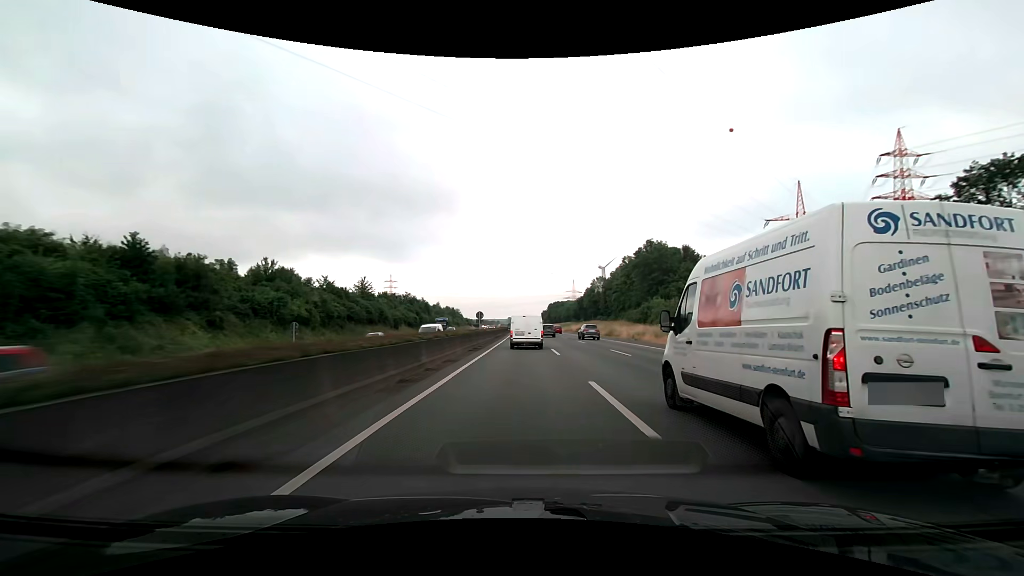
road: motorway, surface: asphalt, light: Day
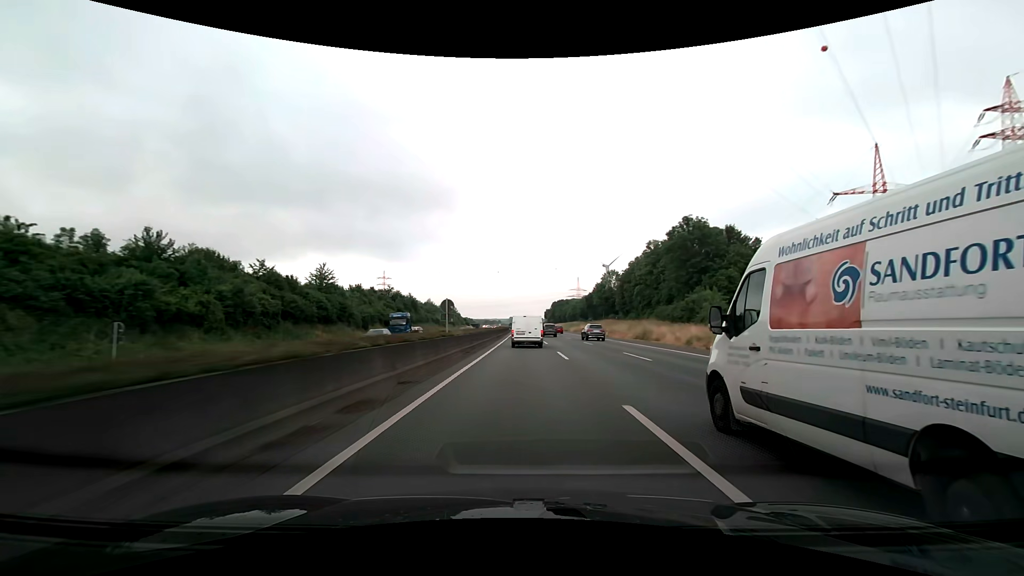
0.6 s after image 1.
(0.0, +20.4) m; 0°
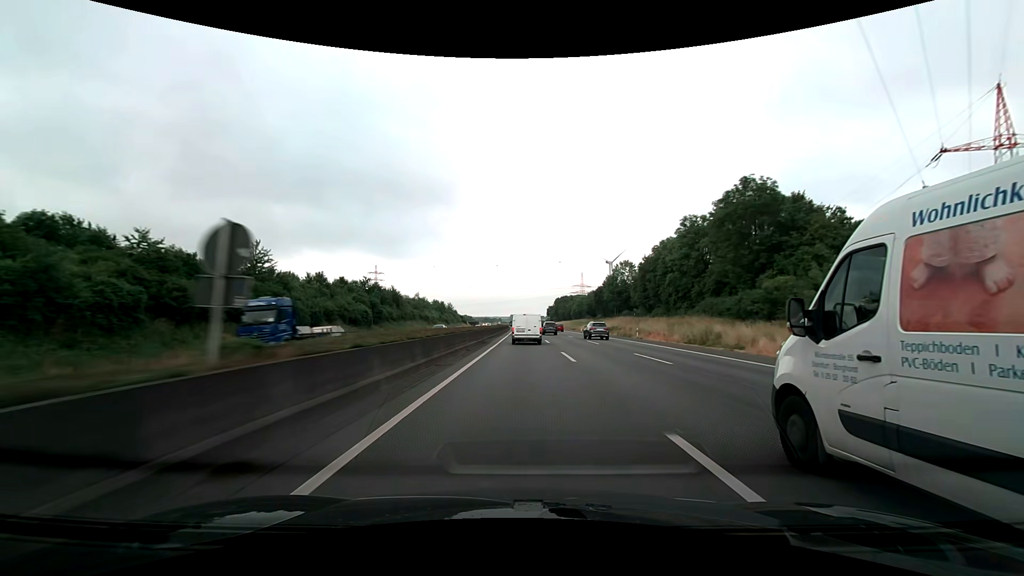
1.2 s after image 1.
(0.0, +20.3) m; 0°
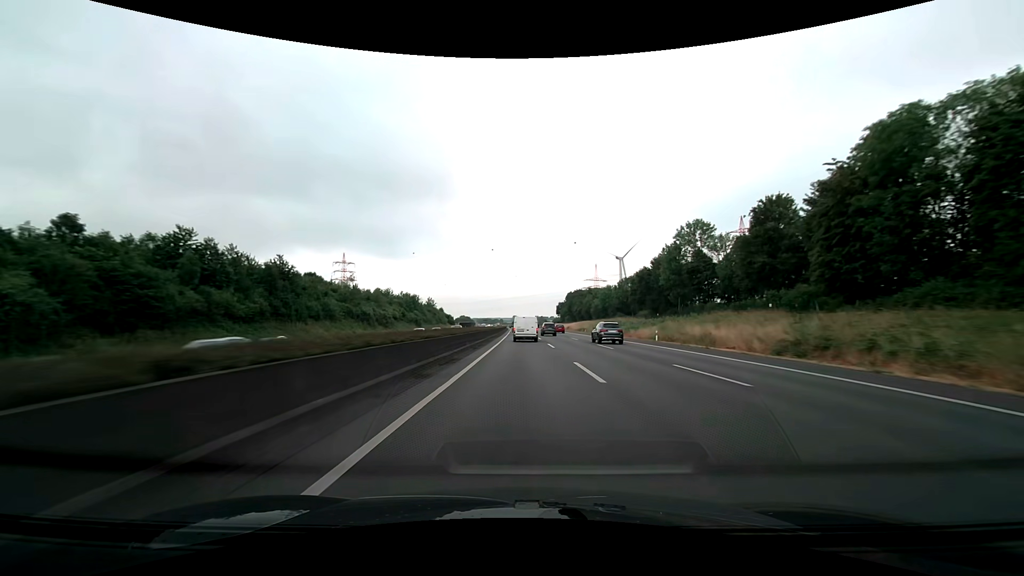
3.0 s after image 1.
(-0.2, +59.7) m; 0°
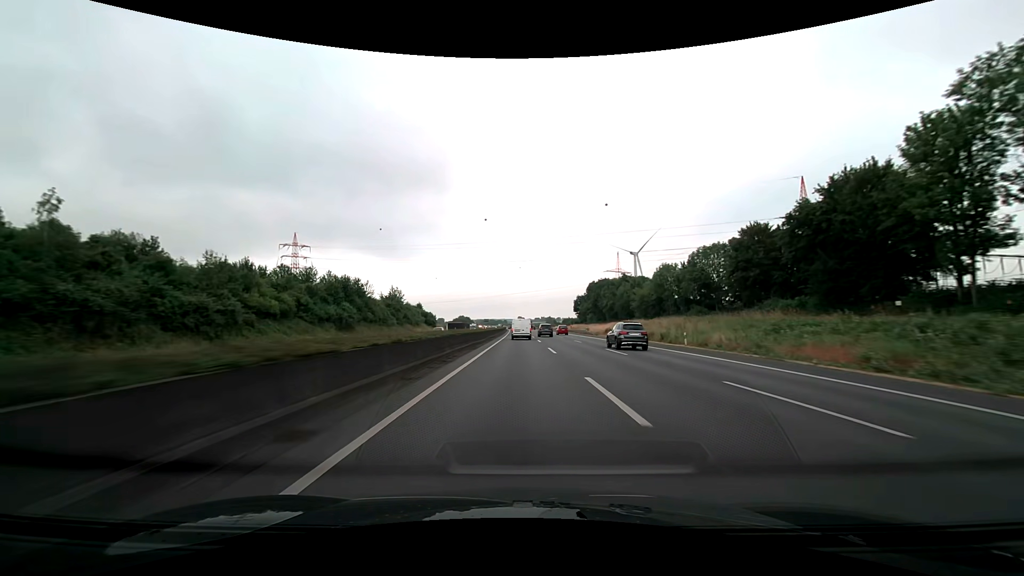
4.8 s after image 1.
(-0.3, +59.1) m; -1°
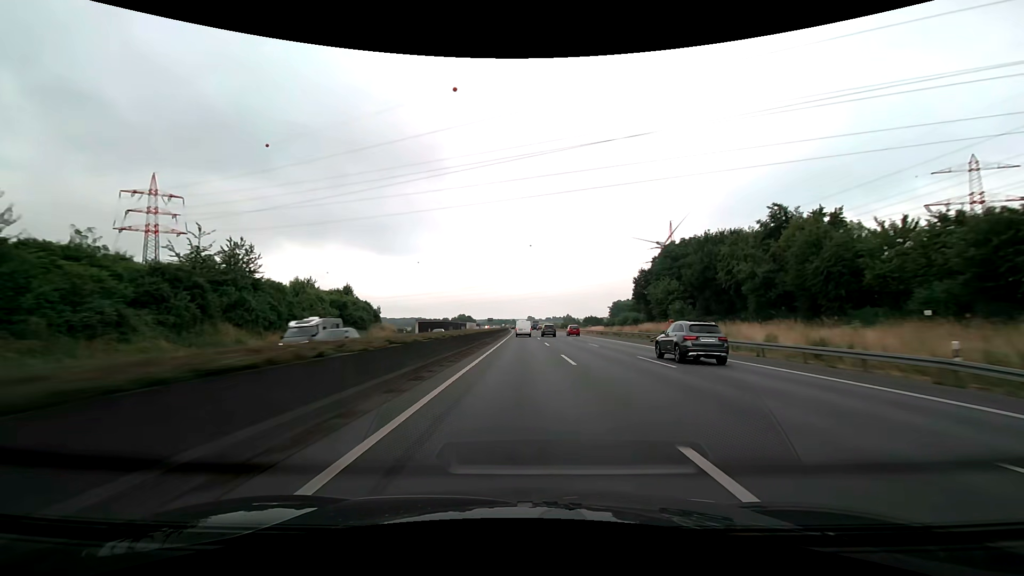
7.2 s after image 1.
(-1.0, +79.1) m; -1°
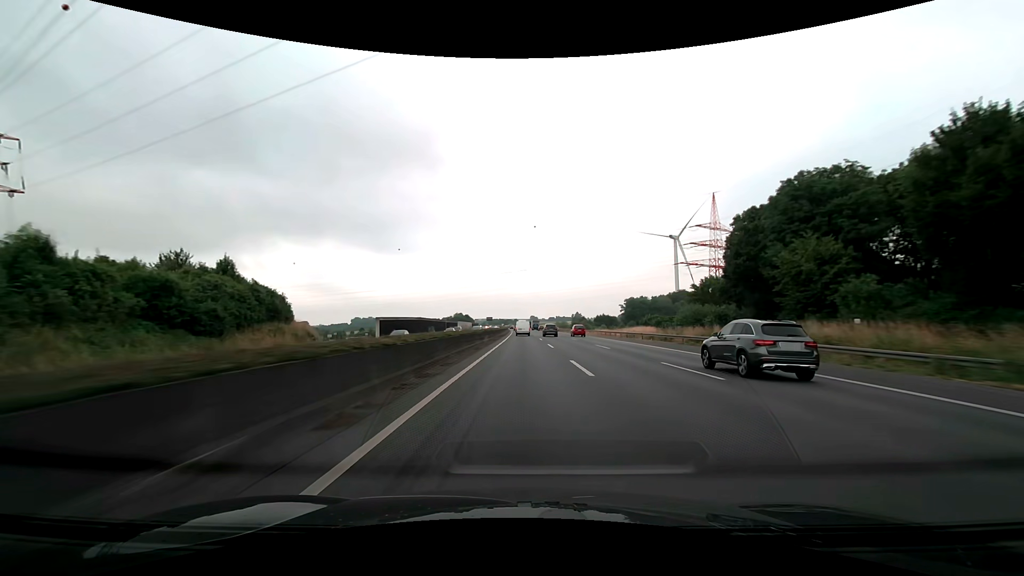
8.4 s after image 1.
(-0.1, +39.9) m; 0°
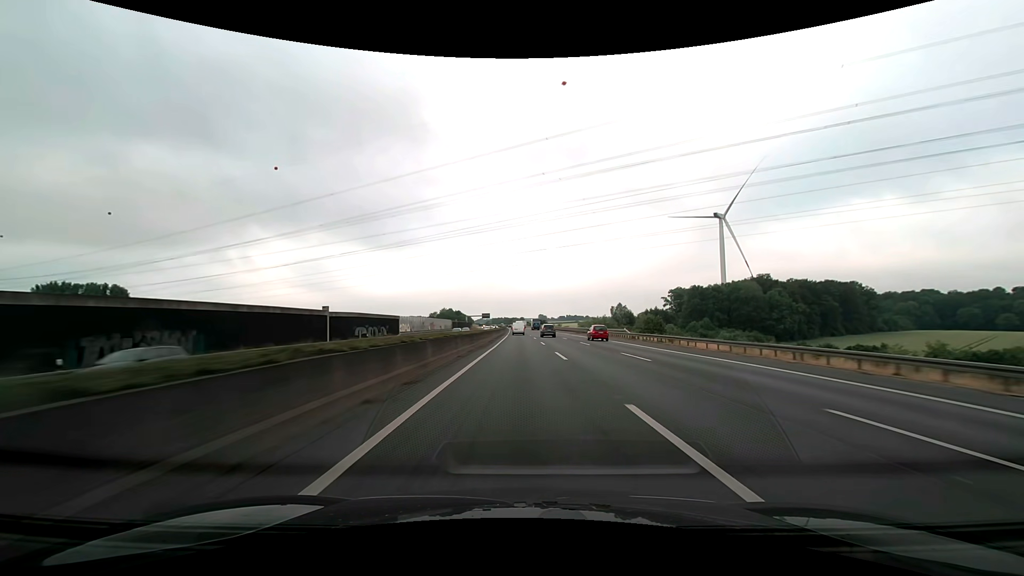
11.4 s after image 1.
(-1.0, +100.7) m; -1°
(0, +10) (0, +20) (0, +30) (0, +40) (0, +50) (0, +60) (0, +70) (-1, +80) (-1, +90) (-1, +100) m
